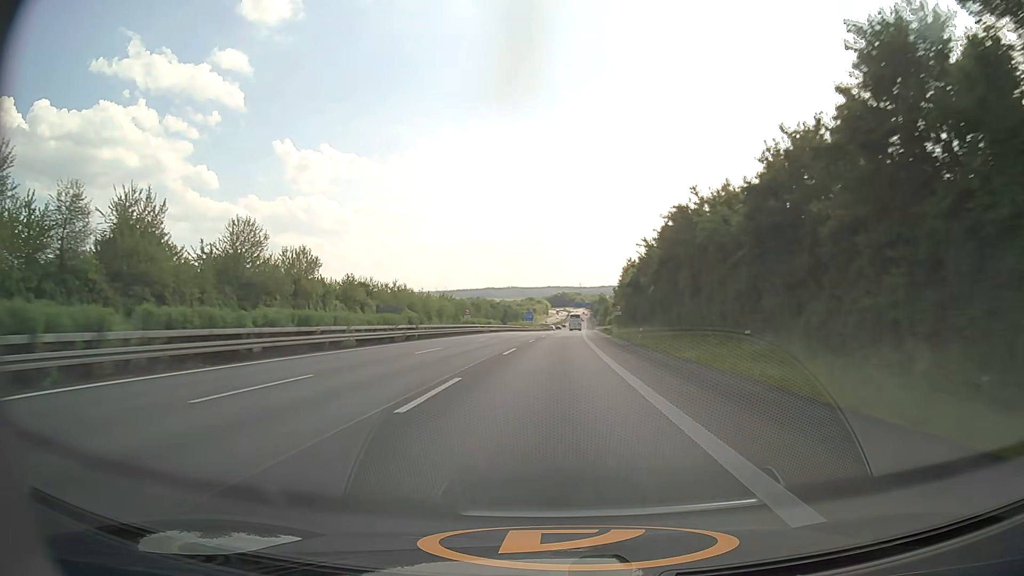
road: motorway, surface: asphalt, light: Day
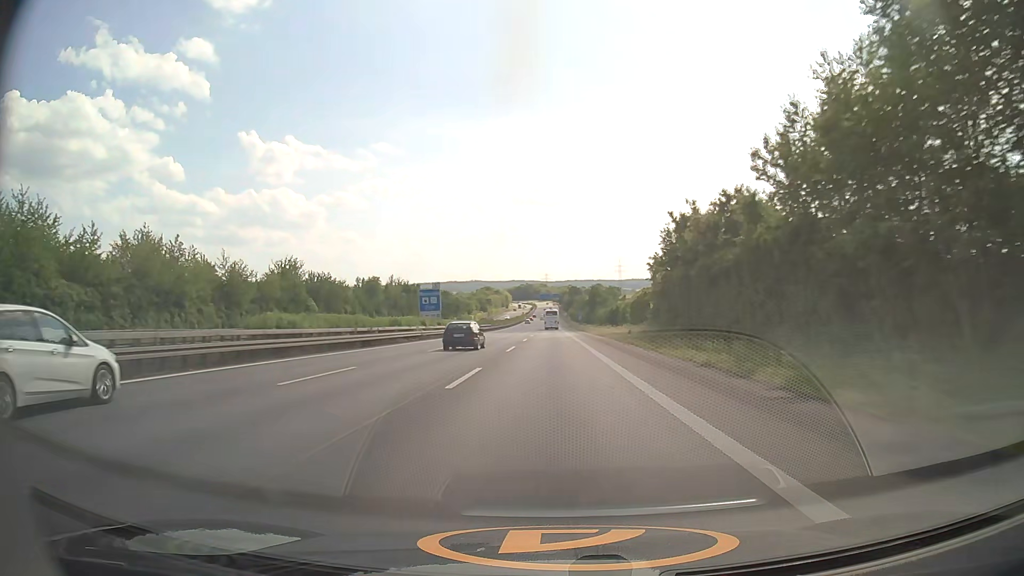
(+3.0, +102.4) m; +3°
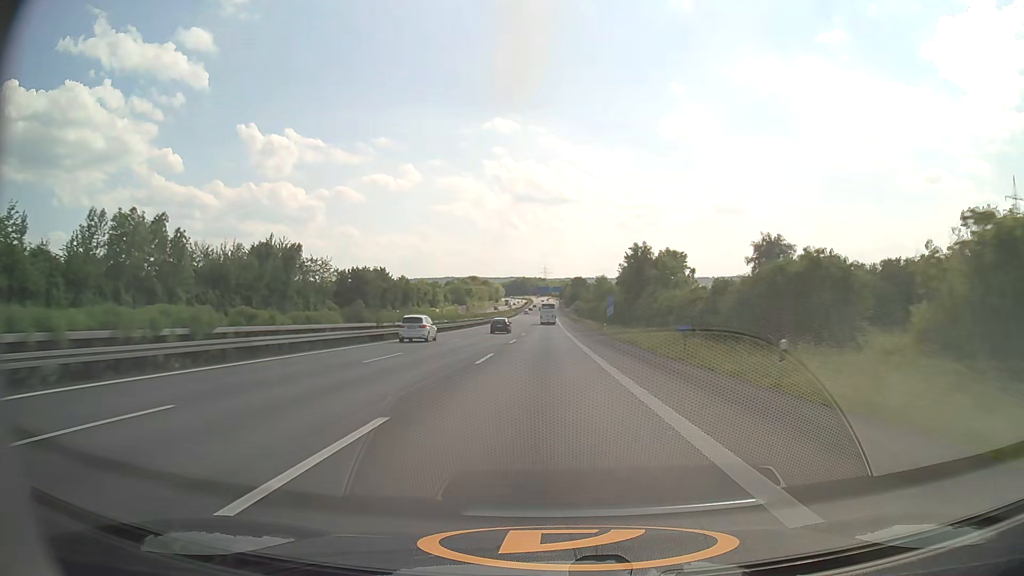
(0.0, +81.6) m; 0°
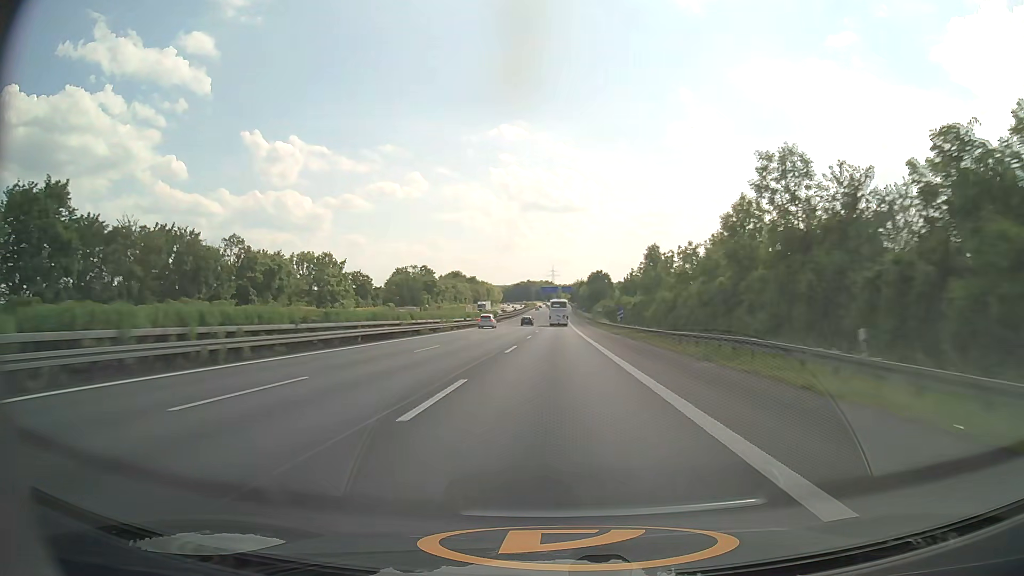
(-0.6, +101.5) m; -1°
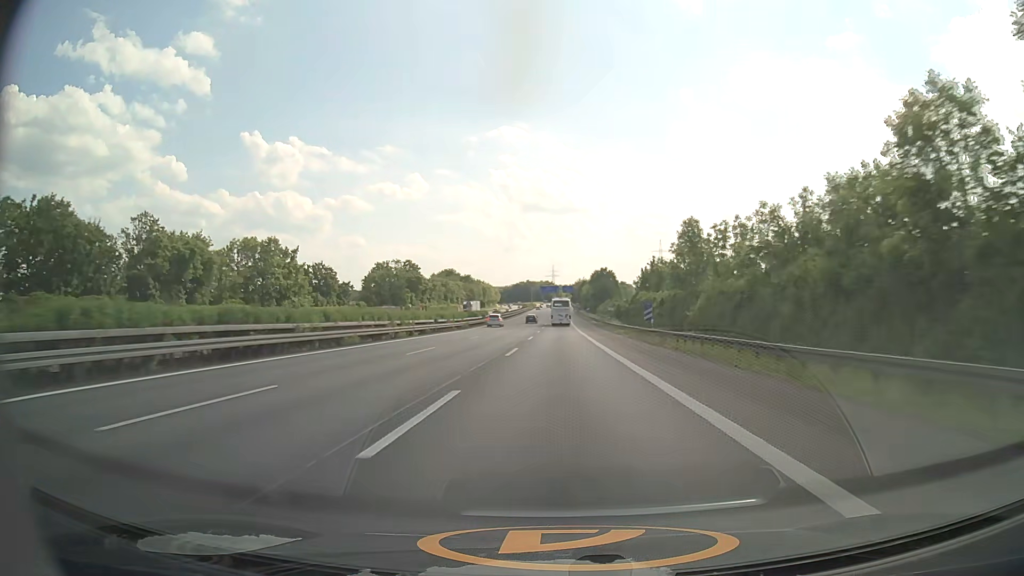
(0.0, +20.1) m; 0°
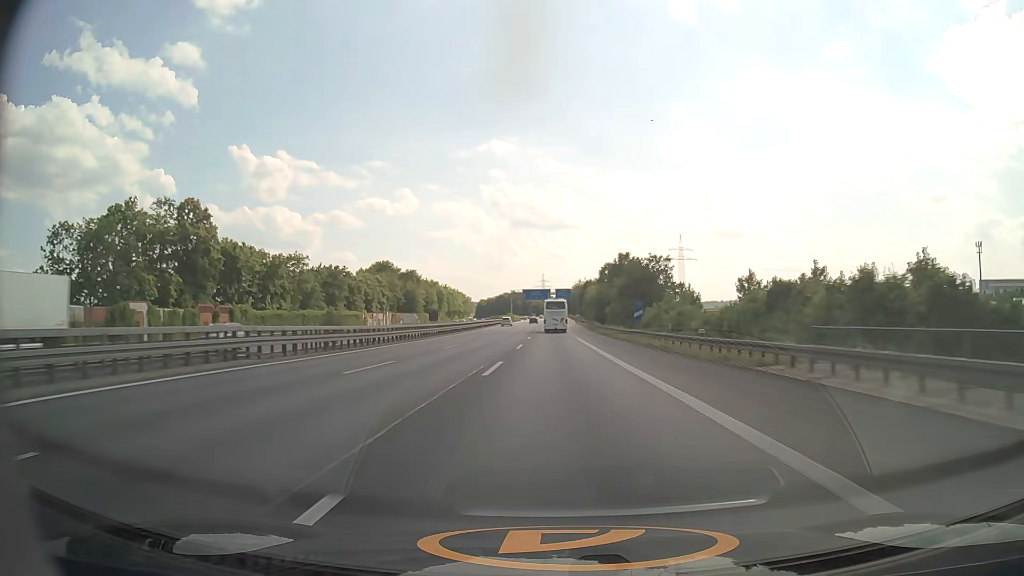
(+0.7, +96.8) m; +1°
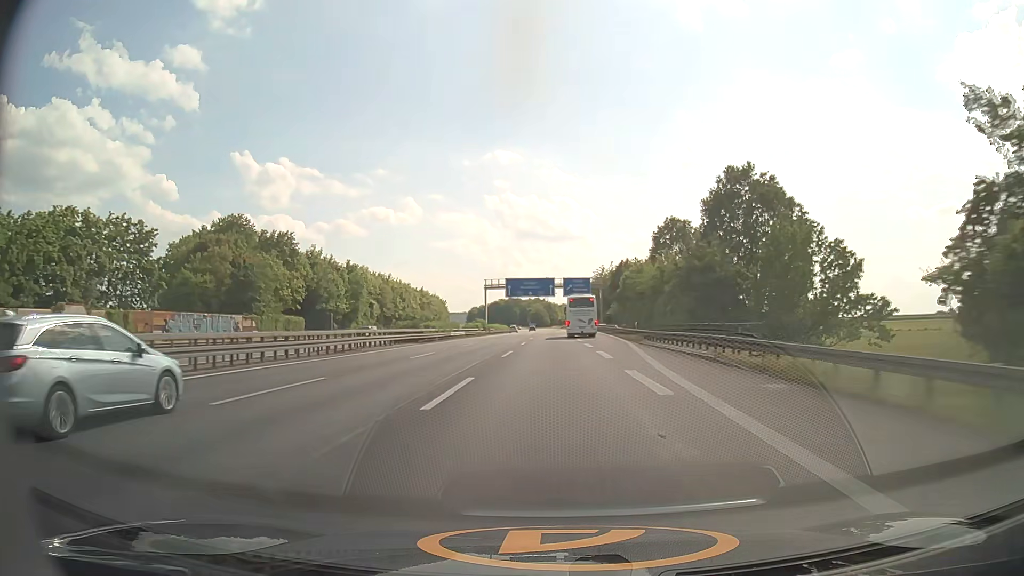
(0.0, +92.4) m; 0°
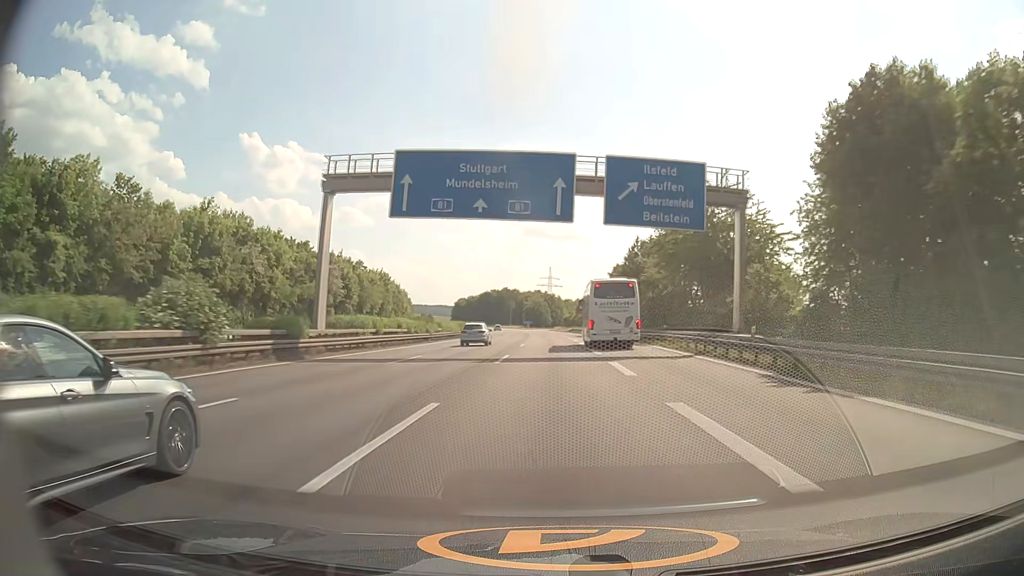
(0.0, +90.3) m; 0°
(0, +10) (0, +20) (0, +30) (0, +40) (0, +50) (0, +60) (0, +70) (-1, +80) (-1, +90) (-1, +100) m
